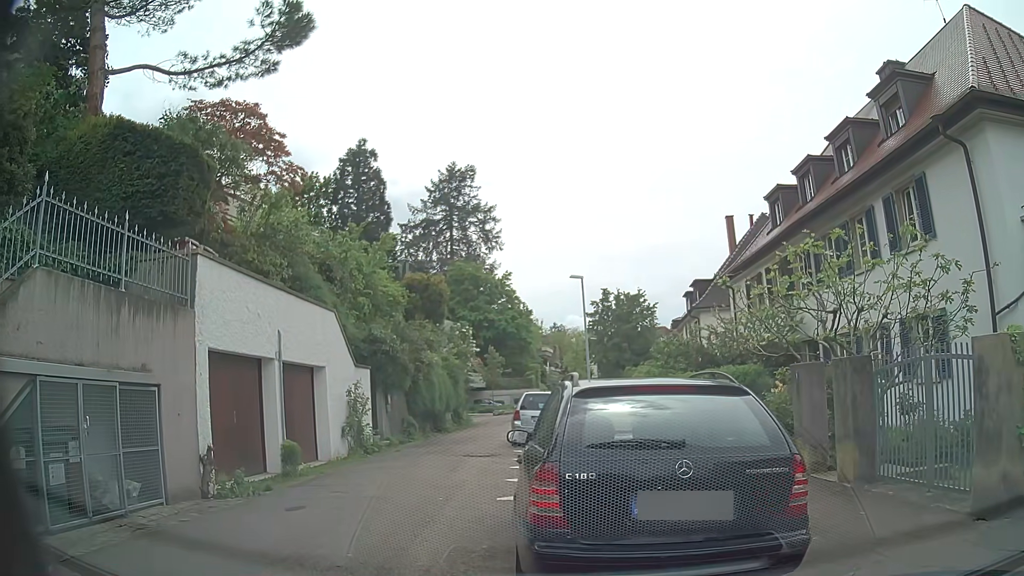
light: Day
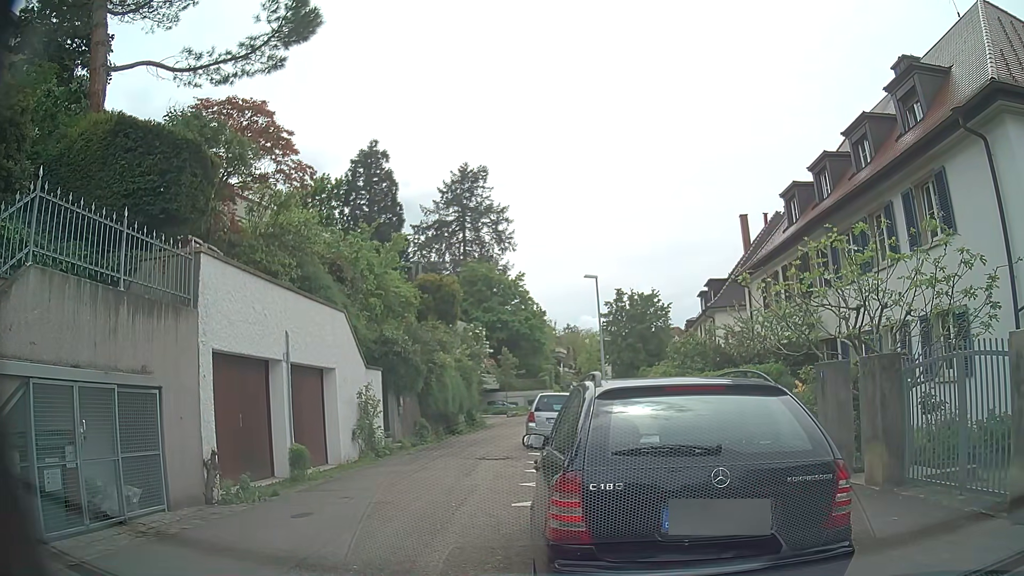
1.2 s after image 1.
(0.0, +0.4) m; 0°
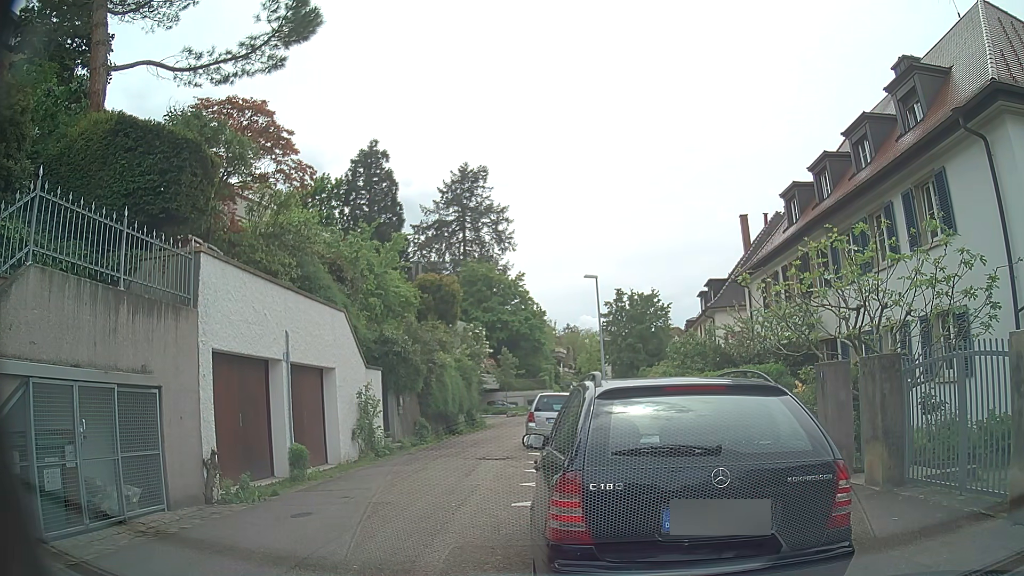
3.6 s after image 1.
(0.0, +0.1) m; 0°
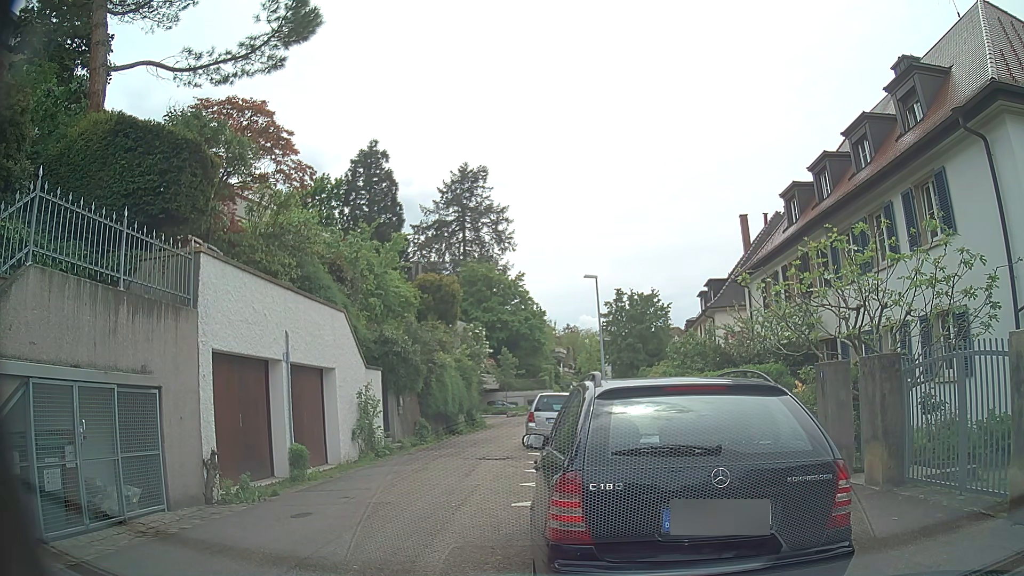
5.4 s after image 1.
(0.0, 0.0) m; 0°
